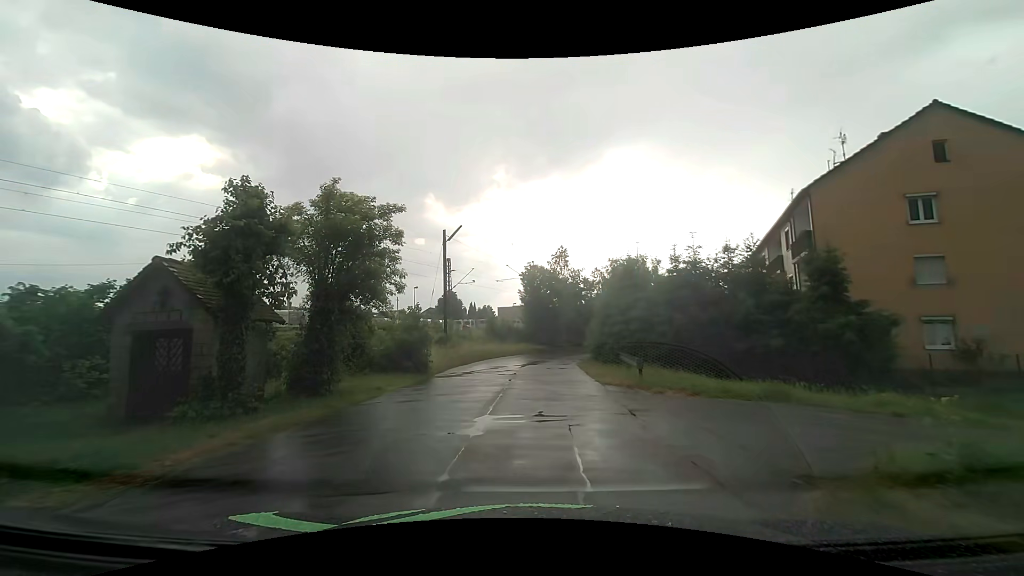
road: residential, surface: asphalt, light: Day
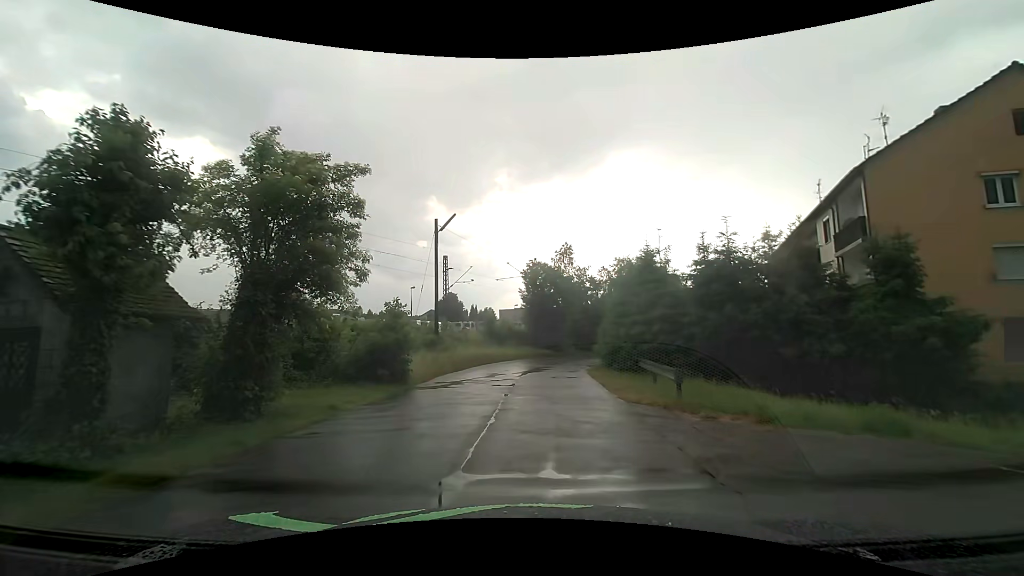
(0.0, +3.7) m; 0°
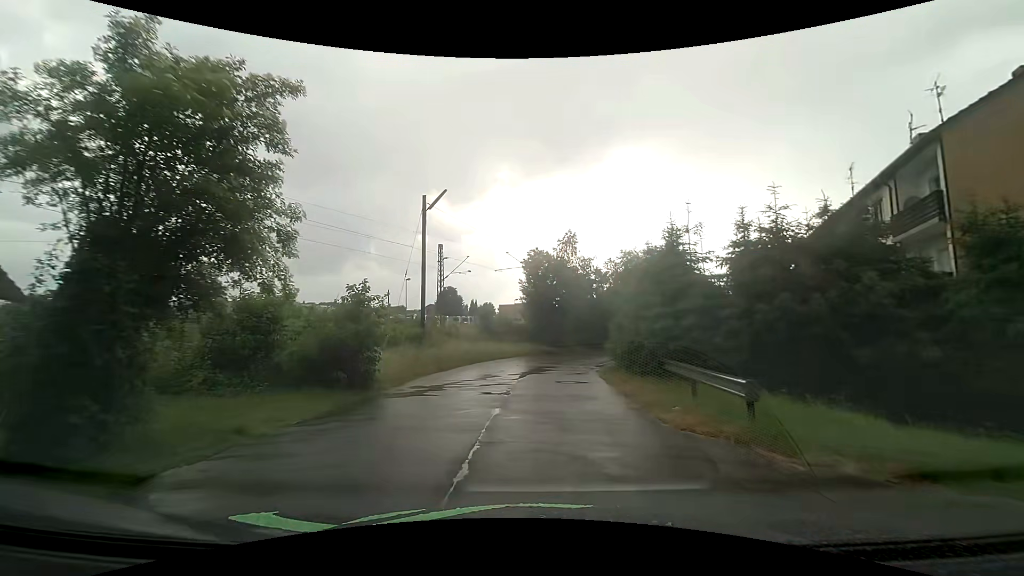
(0.0, +3.7) m; 0°
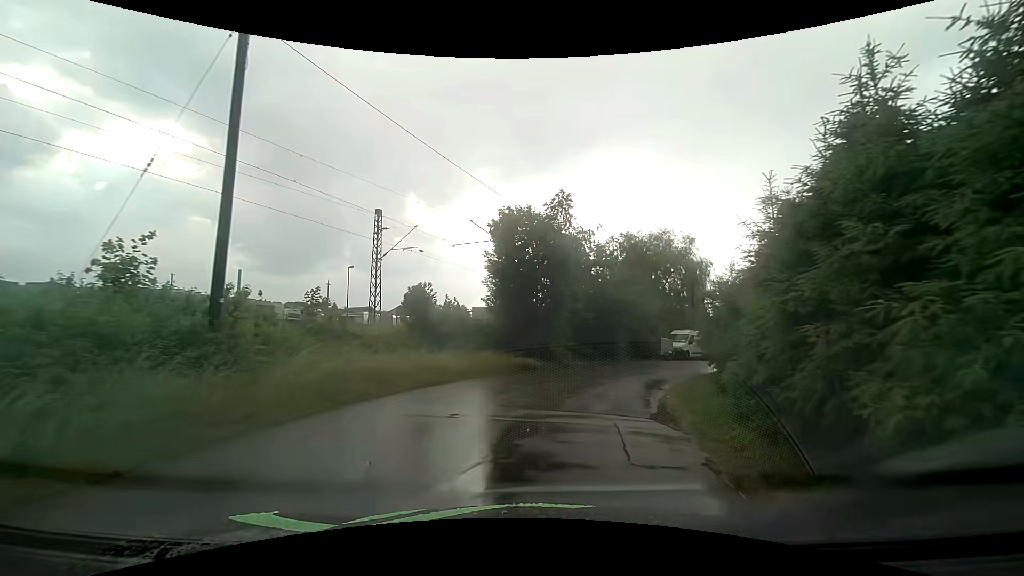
(+0.2, +14.8) m; +3°
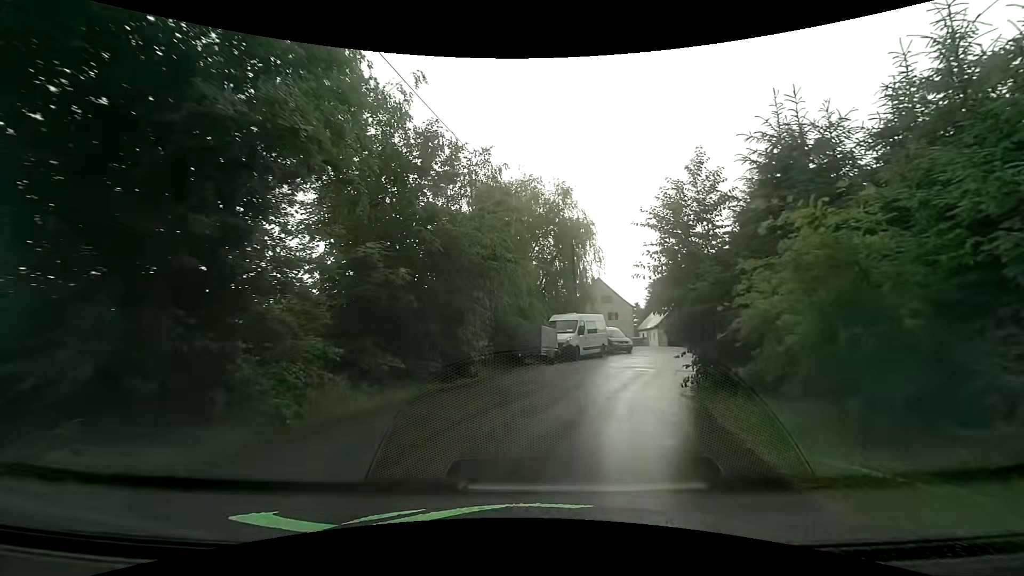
(+2.2, +17.4) m; +17°
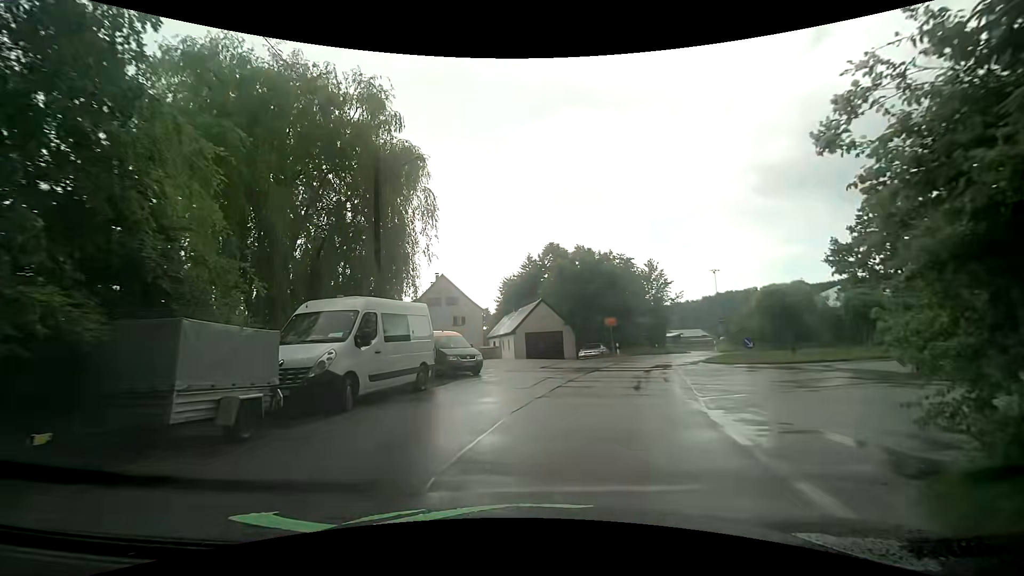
(+2.2, +14.6) m; +18°
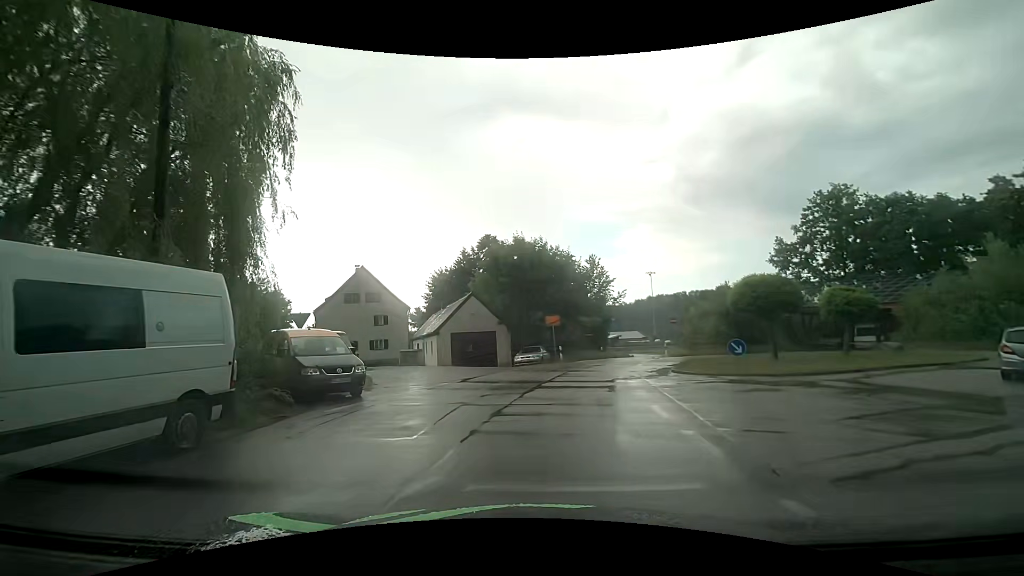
(+0.3, +6.6) m; +5°
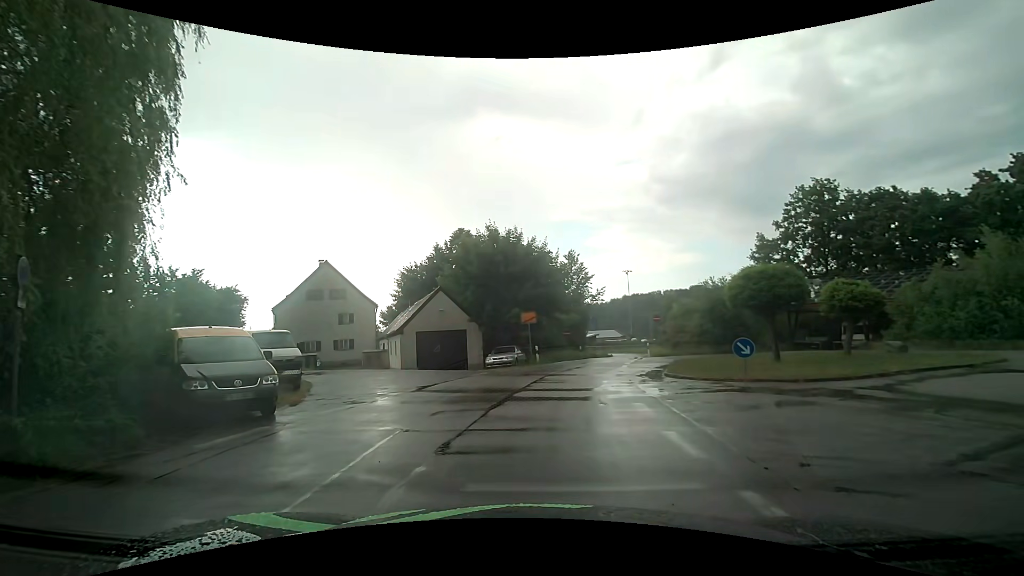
(+0.1, +2.9) m; +4°
(+4, +9) (+12, +14) (+21, +20) (+23, +29) (+17, +36) (+8, +37) (+2, +29) (-1, +19) (-3, +9) (-3, -1) m
